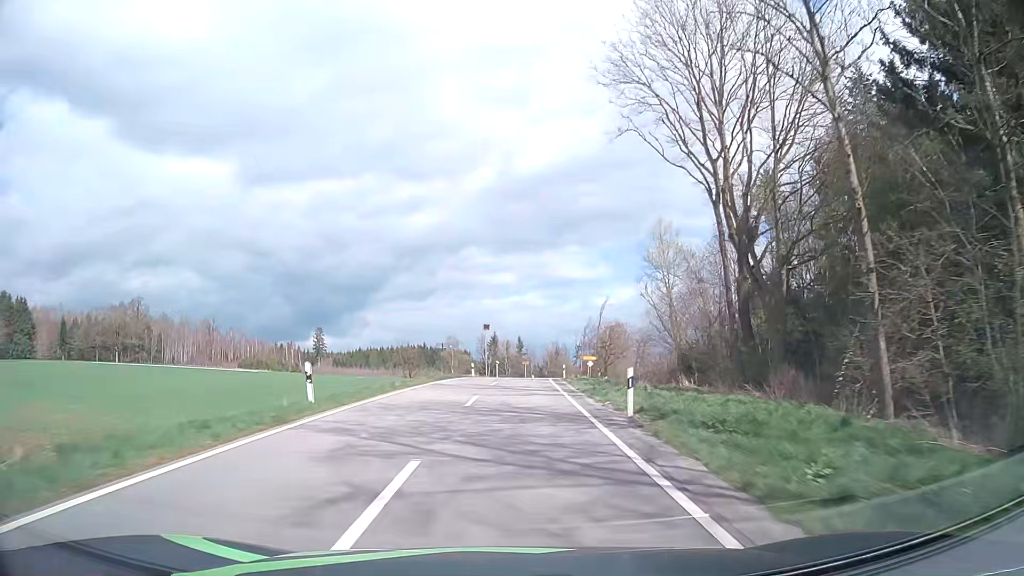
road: tertiary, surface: asphalt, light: Day
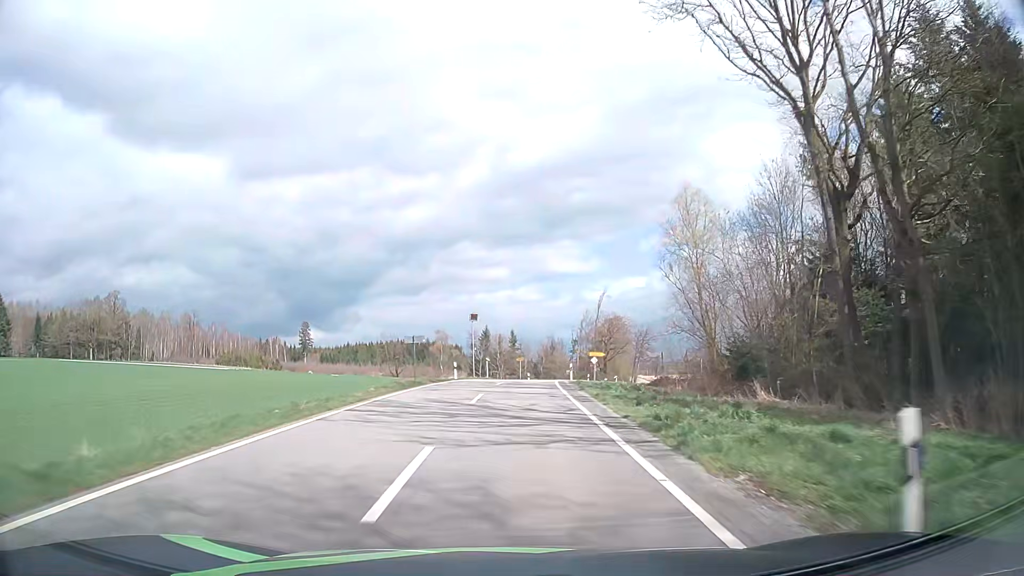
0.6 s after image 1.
(0.0, +10.8) m; +1°
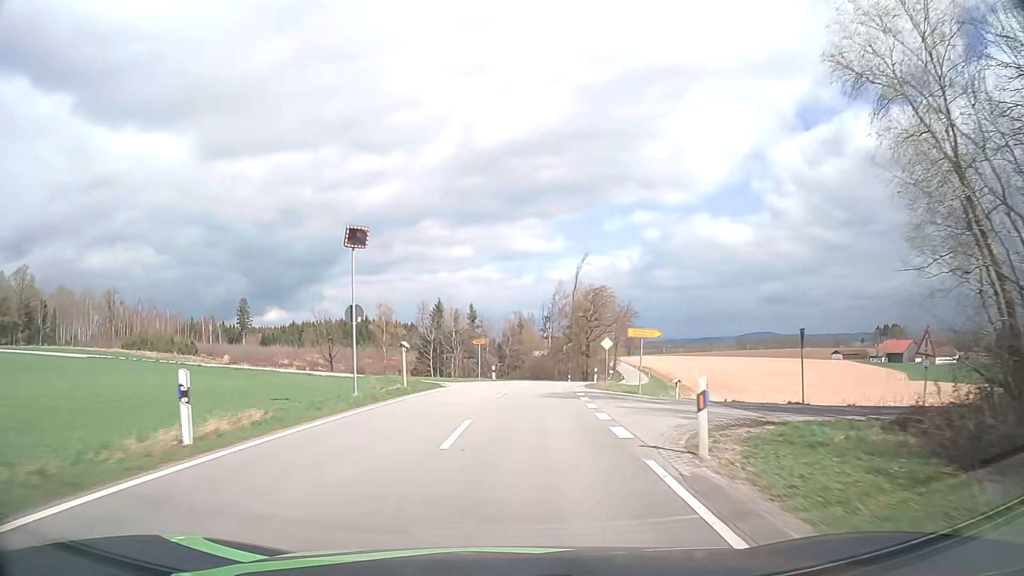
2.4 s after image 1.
(+0.6, +31.9) m; +3°
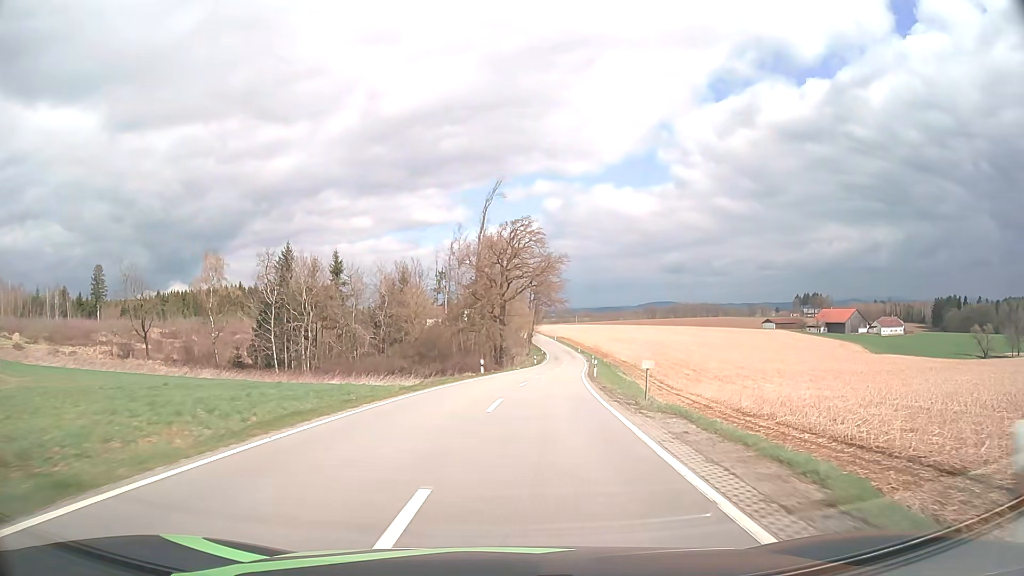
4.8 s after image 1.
(+2.9, +42.5) m; +9°
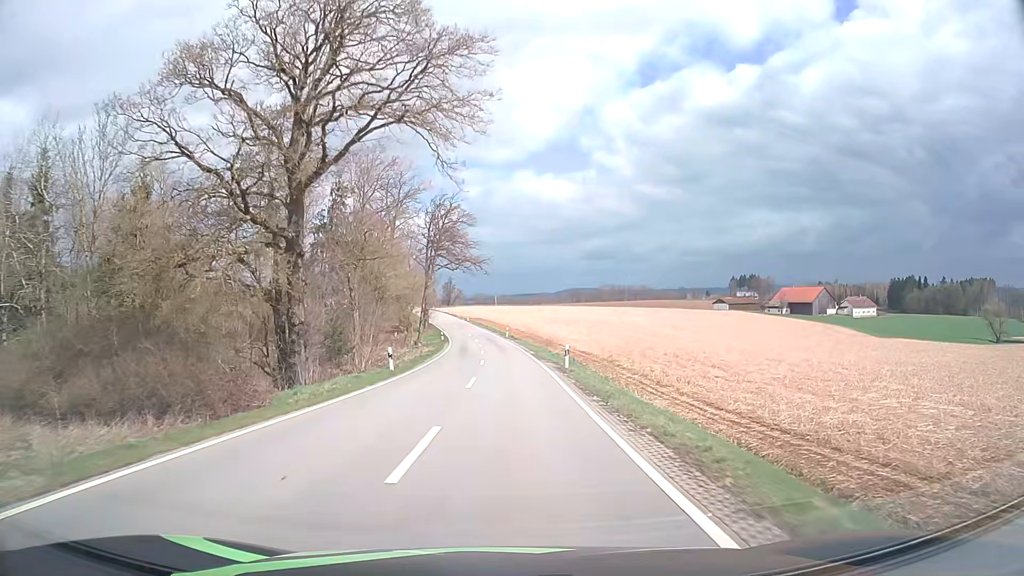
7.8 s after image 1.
(+4.7, +55.3) m; +7°
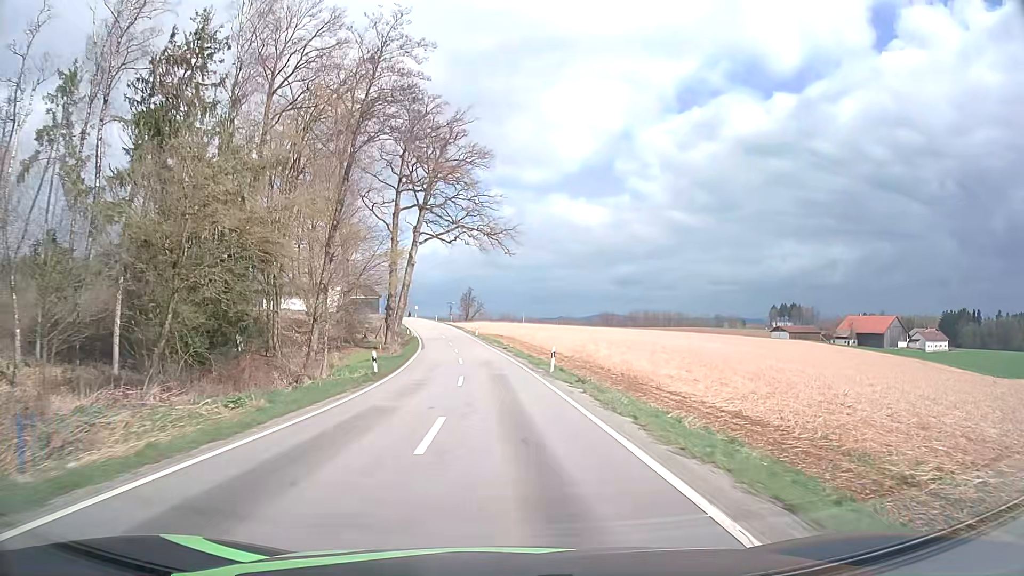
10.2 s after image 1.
(-0.7, +46.1) m; -2°
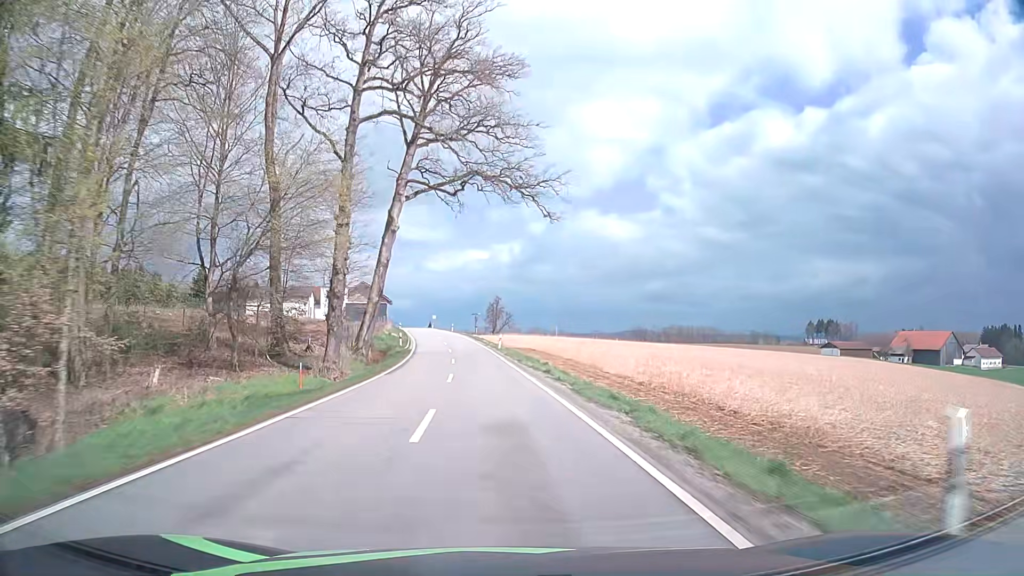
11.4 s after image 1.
(-0.5, +23.4) m; -2°
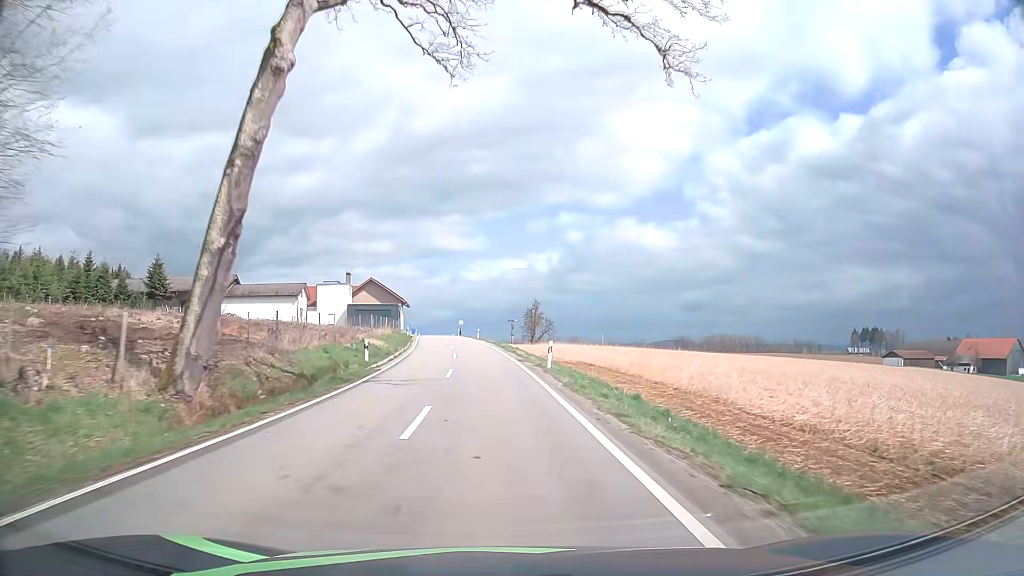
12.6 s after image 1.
(-0.7, +23.6) m; -3°
(0, +10) (-1, +20) (-1, +30) (-2, +40) (-3, +50) (-4, +60) (-5, +70) (-6, +80) (-8, +90) (-9, +100) m
